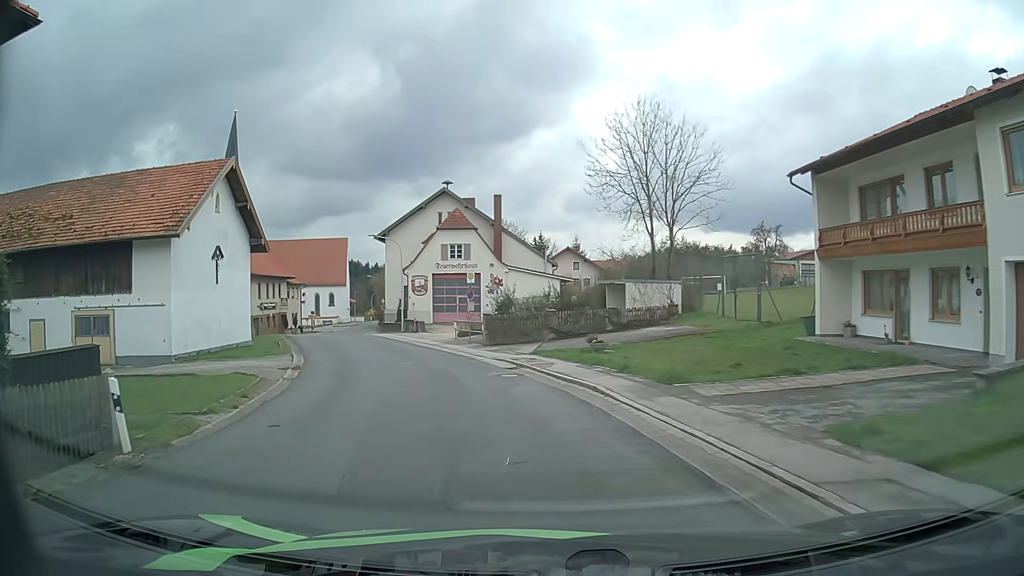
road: tertiary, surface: asphalt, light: Day
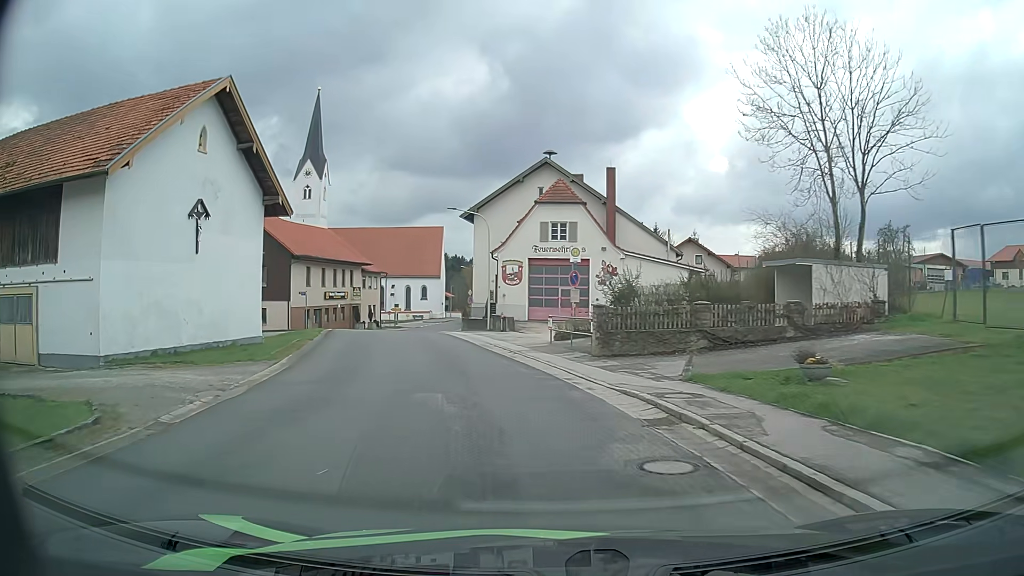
(-0.9, +11.5) m; -9°
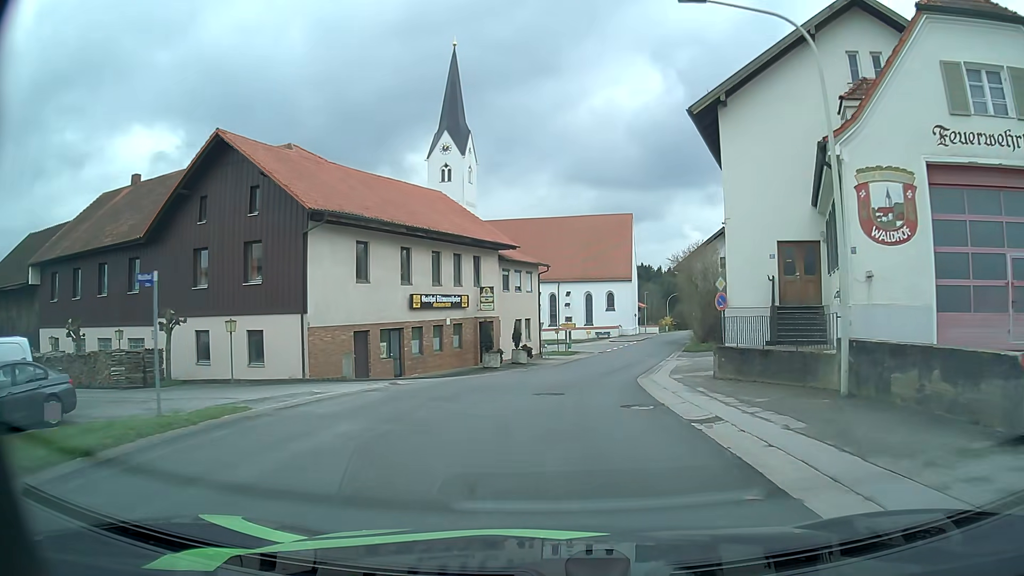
(-5.4, +30.4) m; -16°
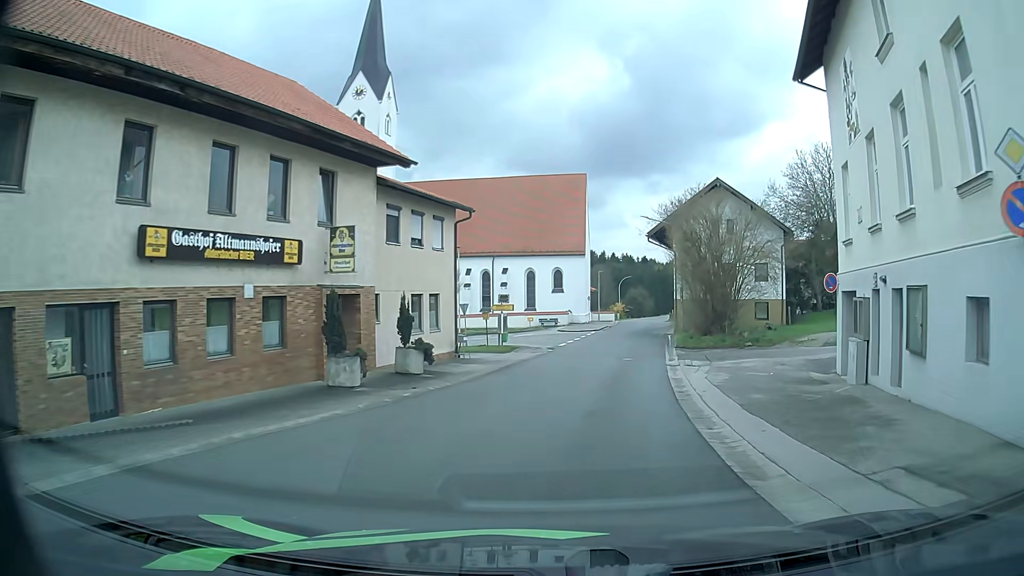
(+0.5, +17.9) m; +5°
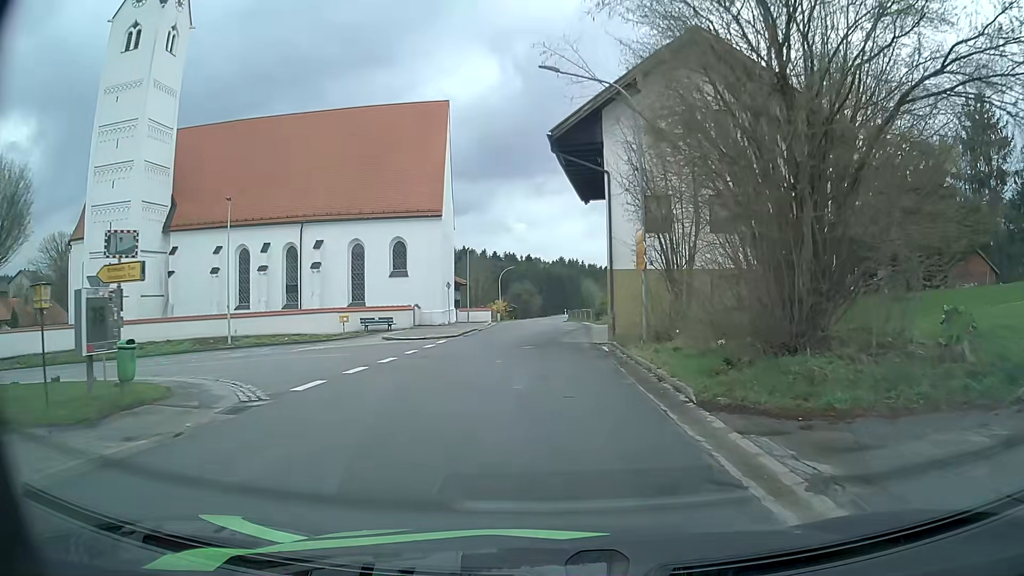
(+2.8, +26.1) m; +10°
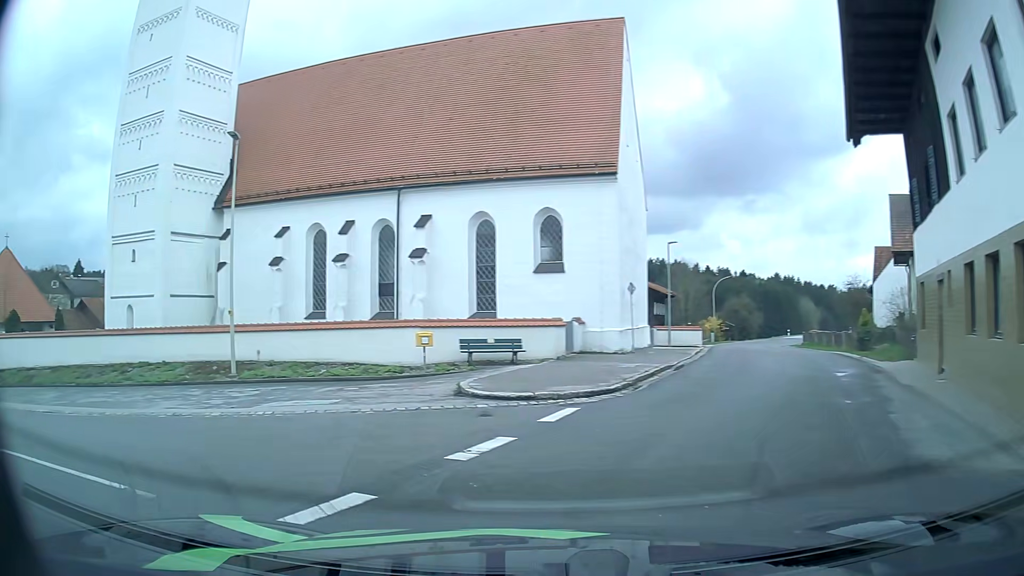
(-0.8, +17.3) m; -17°
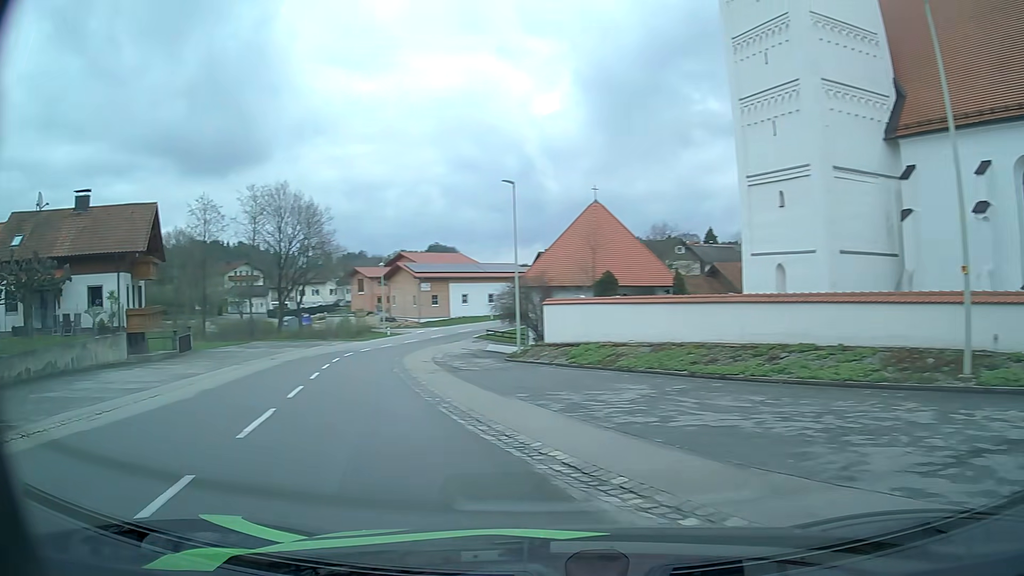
(-4.7, +8.5) m; -56°
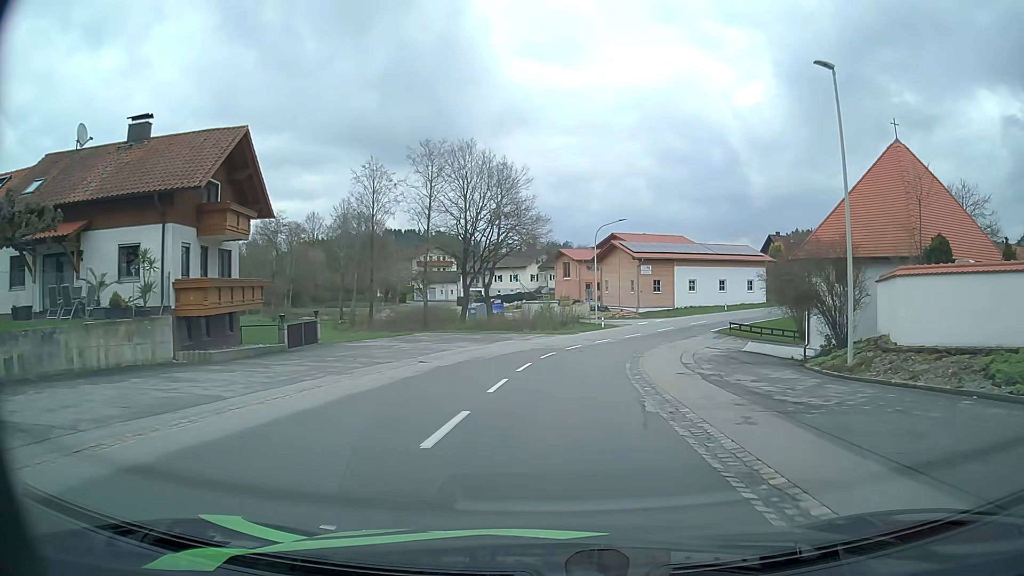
(-3.8, +14.2) m; -18°
(0, +10) (+1, +20) (+2, +30) (+5, +39) (+9, +48) (+15, +56) (+23, +63) (+32, +68) (+41, +71) (+51, +74) m
